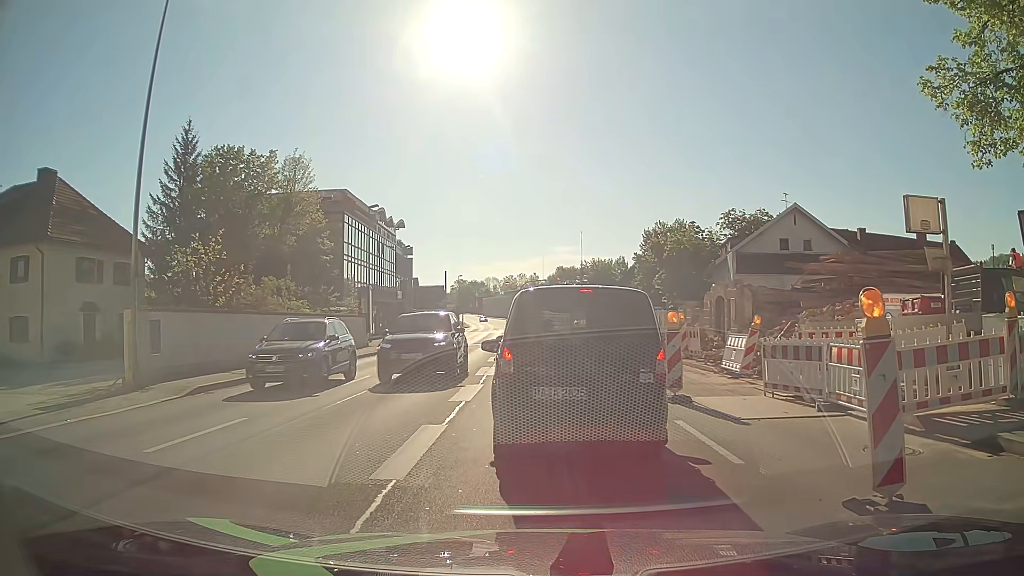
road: primary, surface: asphalt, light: Day
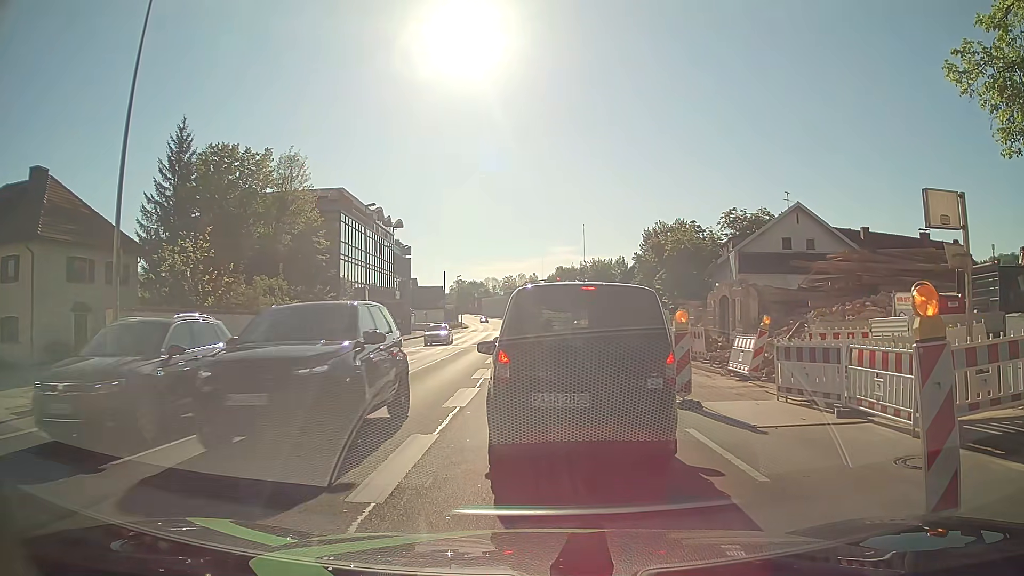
(0.0, +0.7) m; 0°
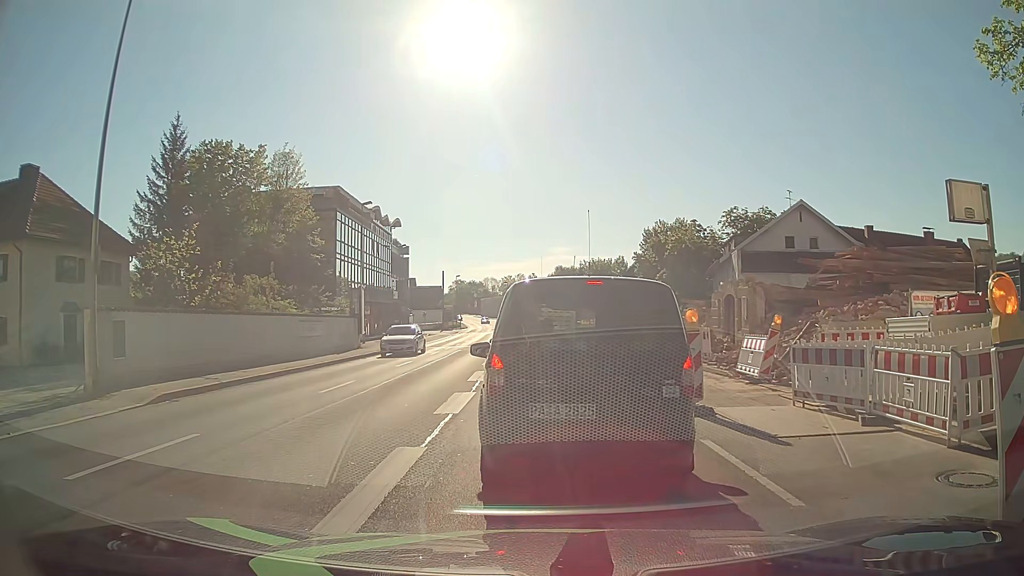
(0.0, +0.8) m; 0°
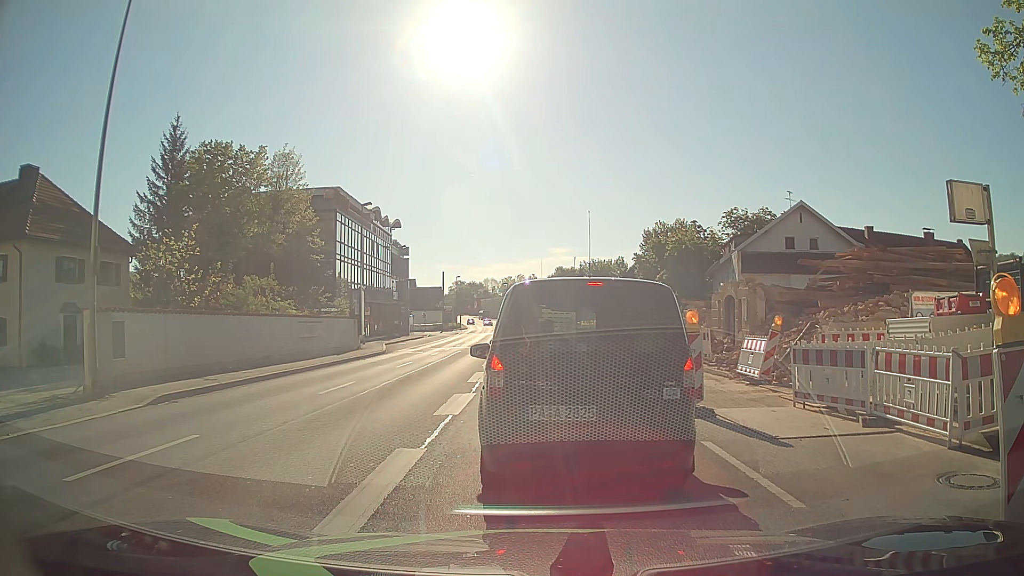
(0.0, +0.1) m; 0°
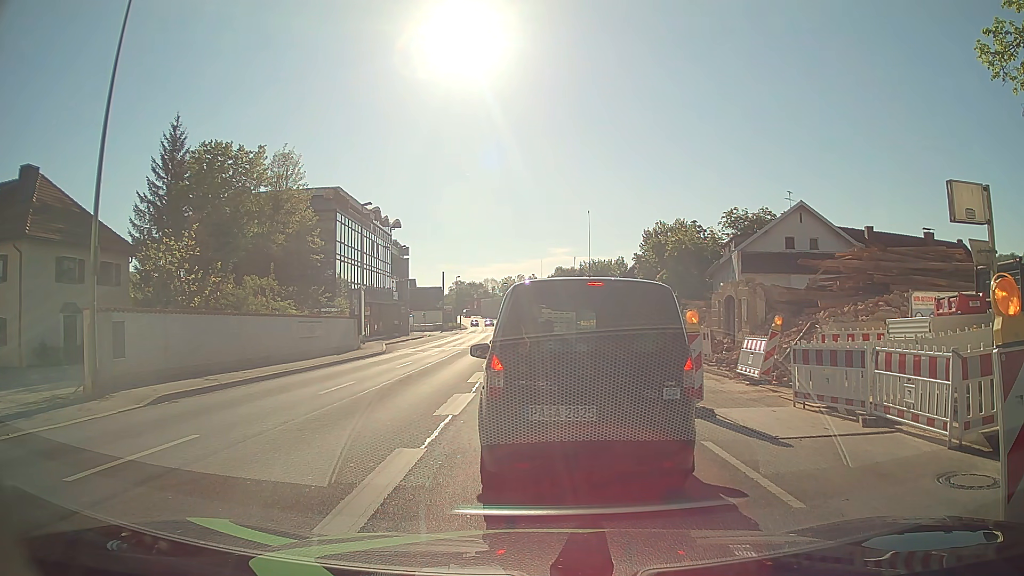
(0.0, 0.0) m; 0°
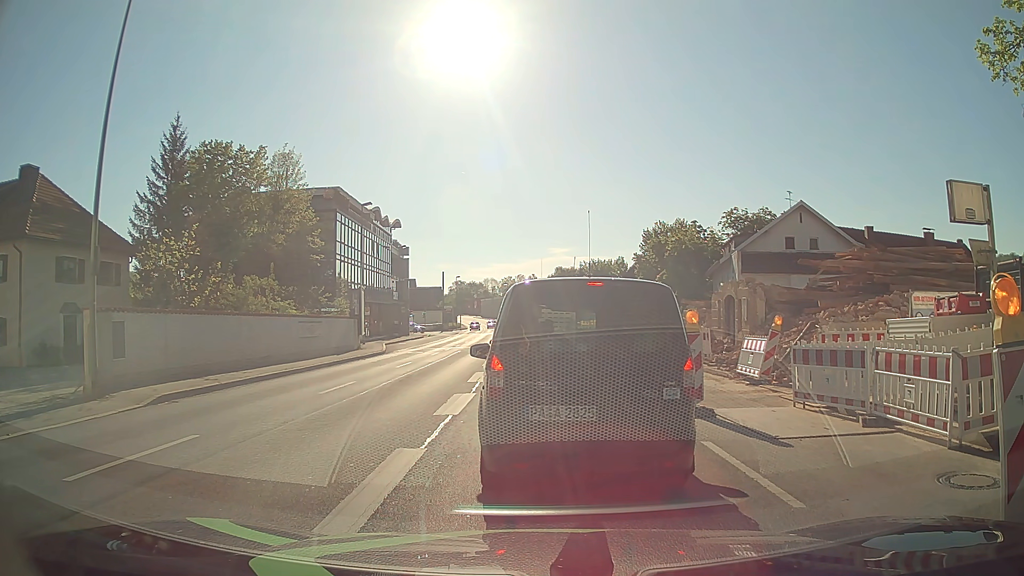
(0.0, 0.0) m; 0°
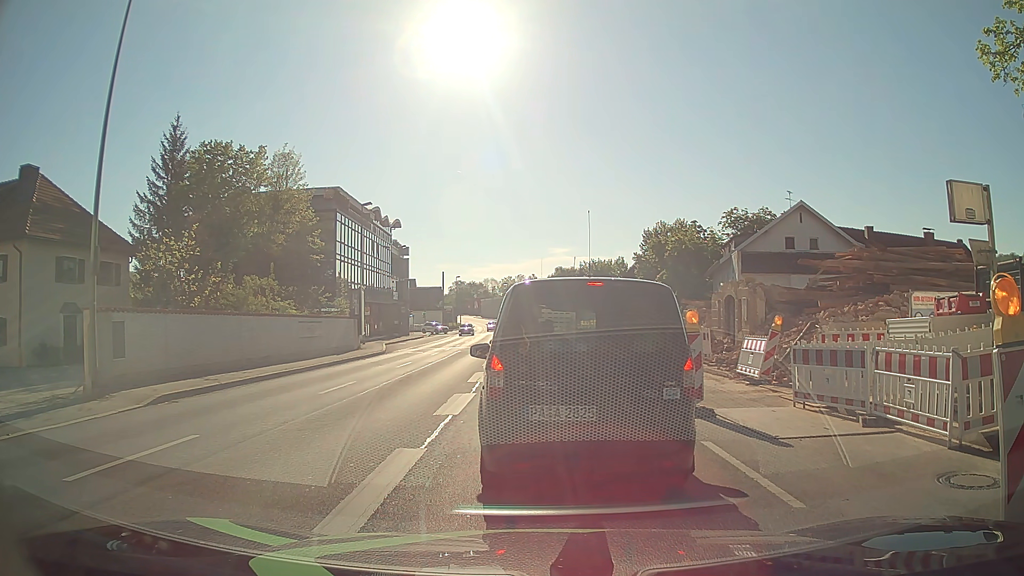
(0.0, 0.0) m; 0°
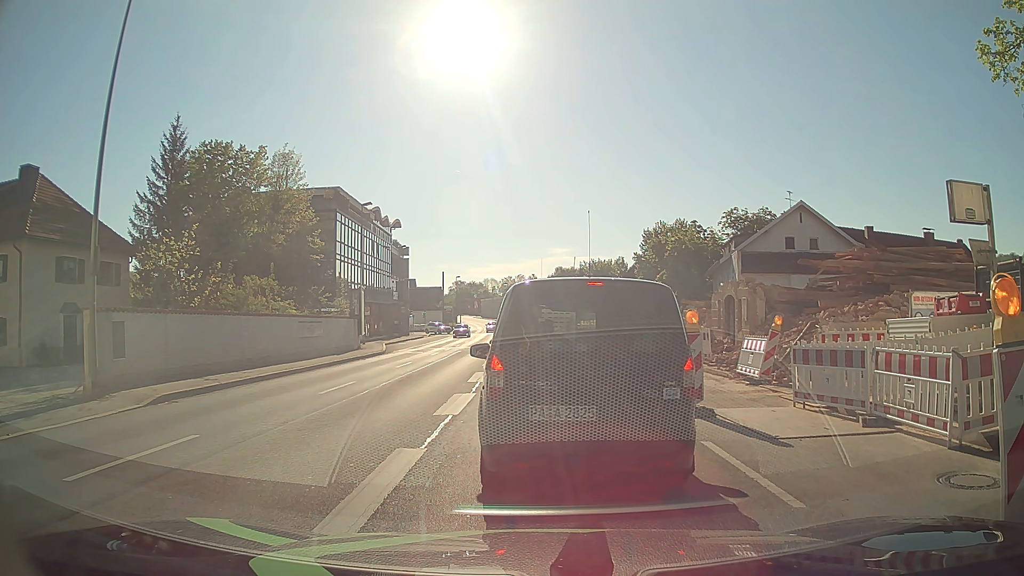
(0.0, 0.0) m; 0°
(0, +10) (0, +20) (0, +30) (0, +40) (0, +50) (+2, +60) (+3, +70) (+3, +80) (+3, +90) (+2, +100) m
